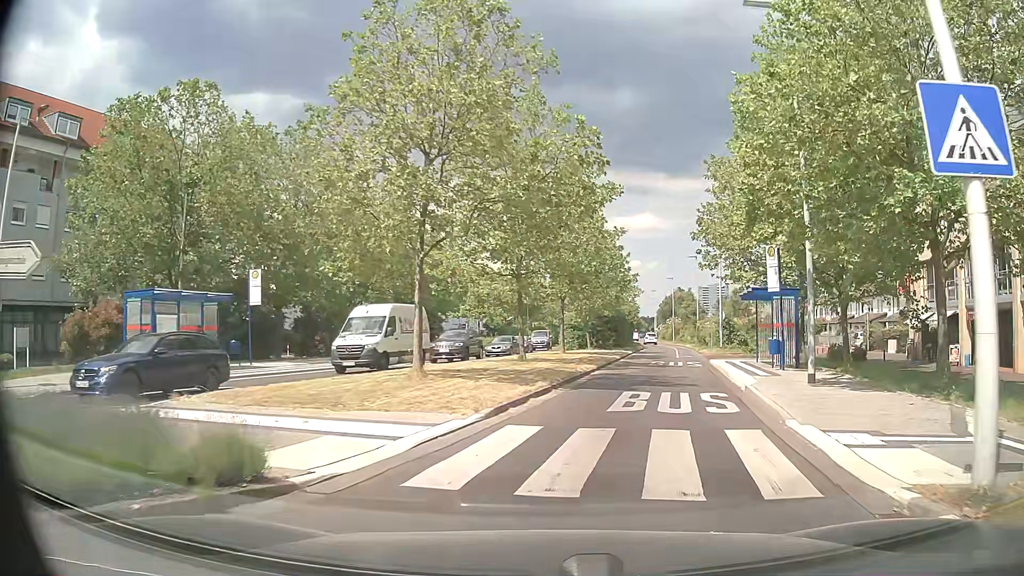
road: secondary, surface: asphalt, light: Day
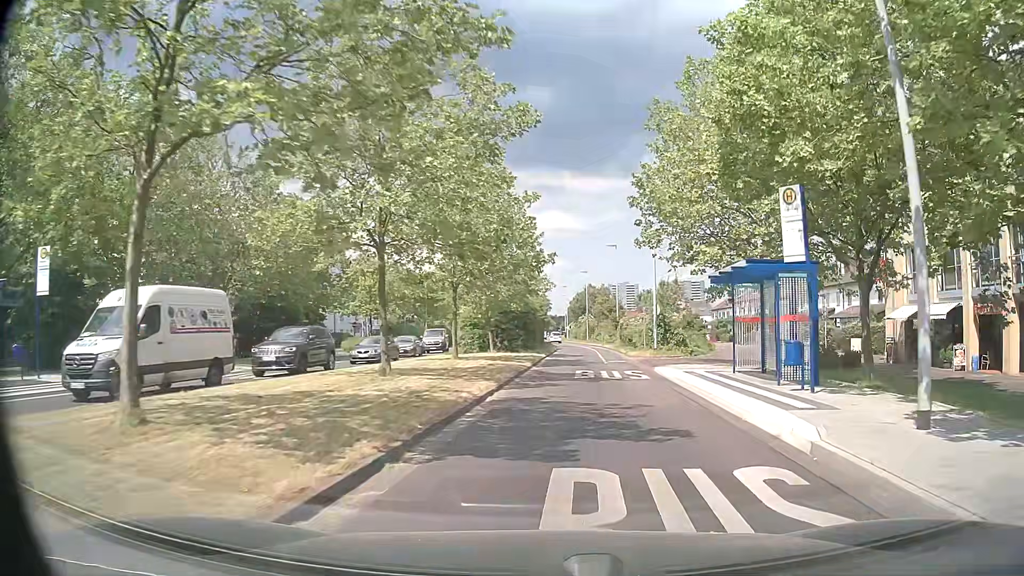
(+0.6, +9.0) m; +8°
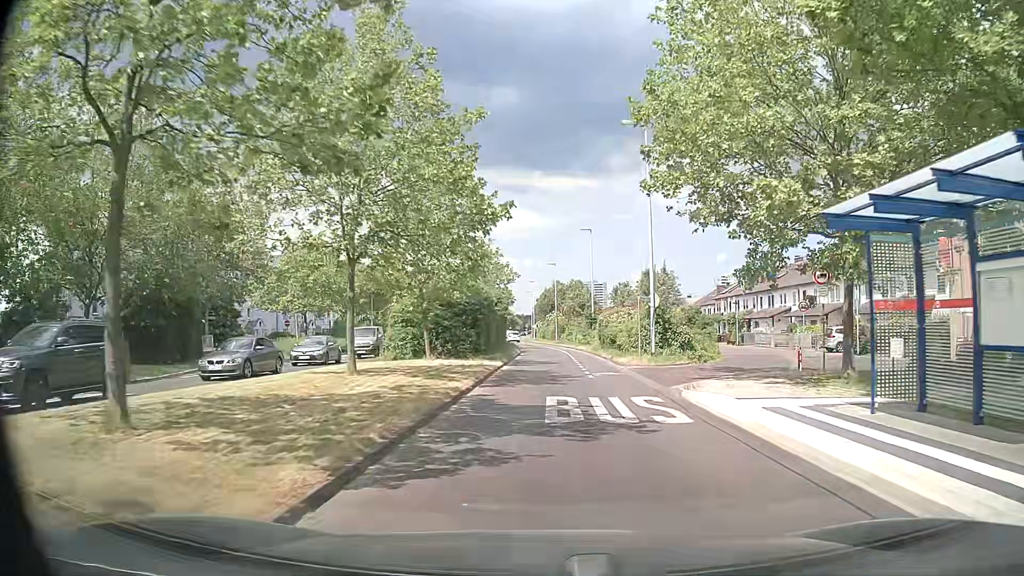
(+0.4, +10.5) m; +3°
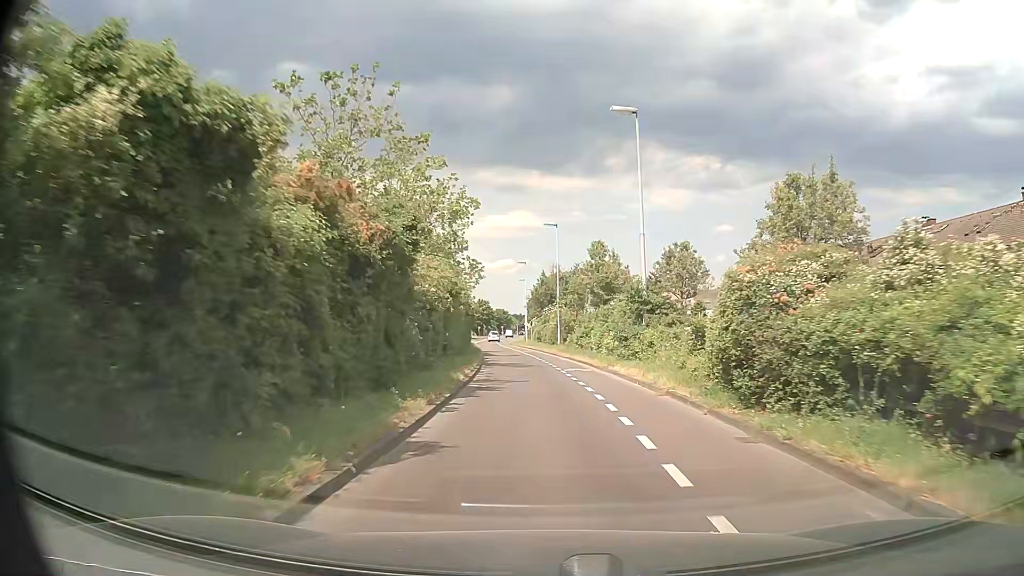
(+0.6, +32.2) m; +1°
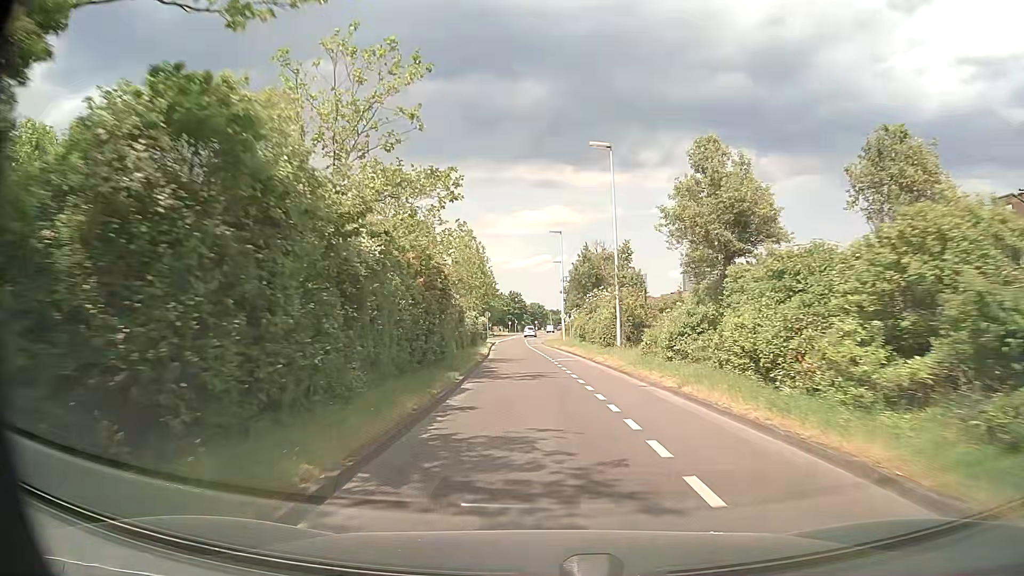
(-0.5, +22.9) m; -3°
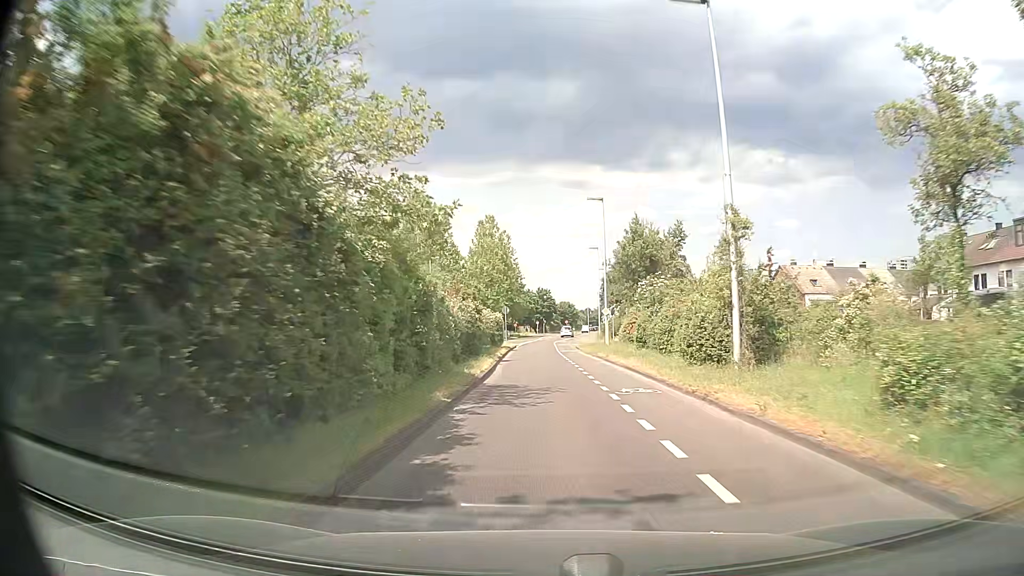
(-0.4, +15.8) m; -2°
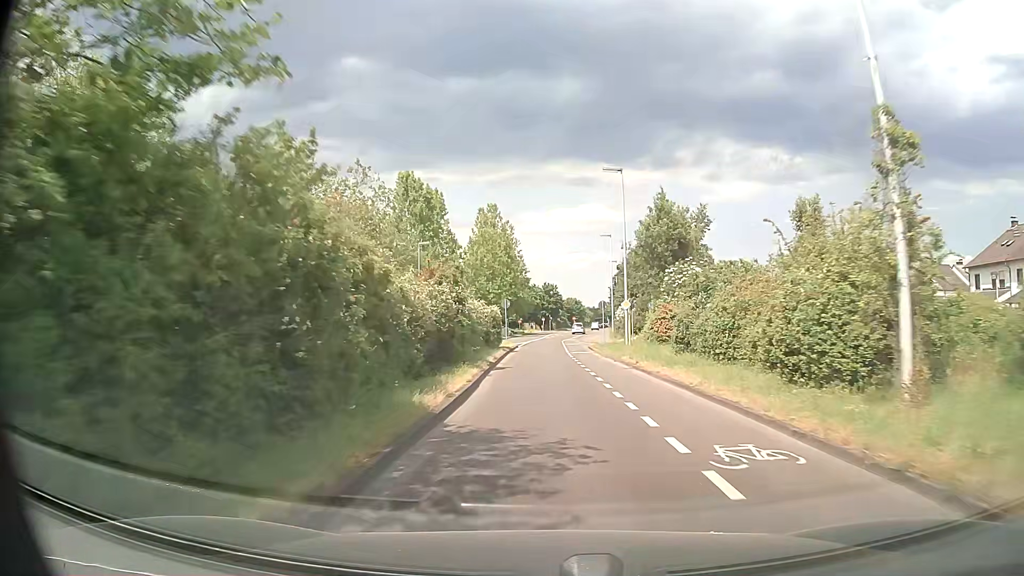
(-0.1, +7.9) m; 0°
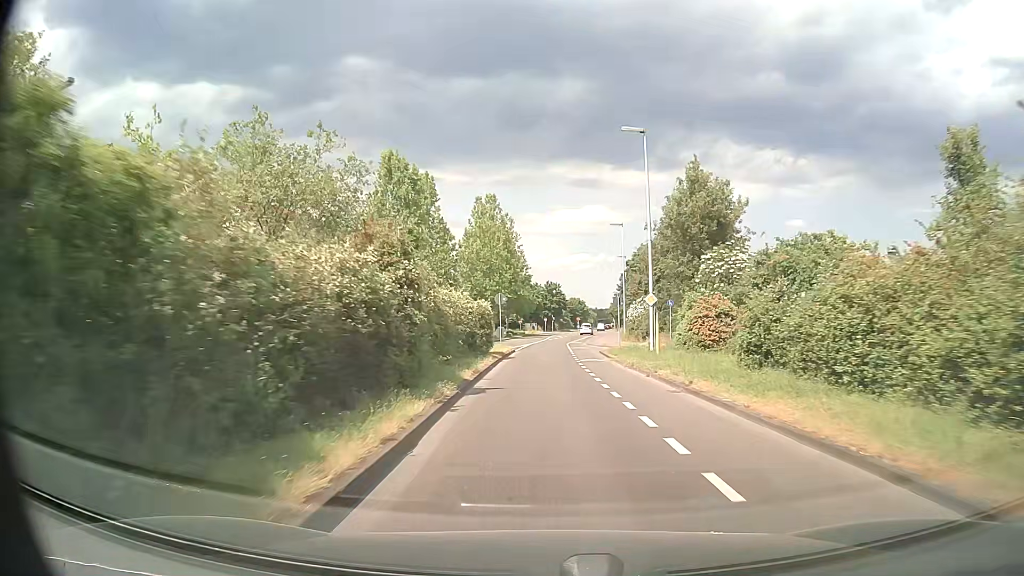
(-0.1, +8.0) m; -1°
(0, +10) (0, +20) (0, +30) (0, +40) (+1, +50) (+1, +60) (+2, +70) (+3, +80) (+5, +90) (+6, +100) m
